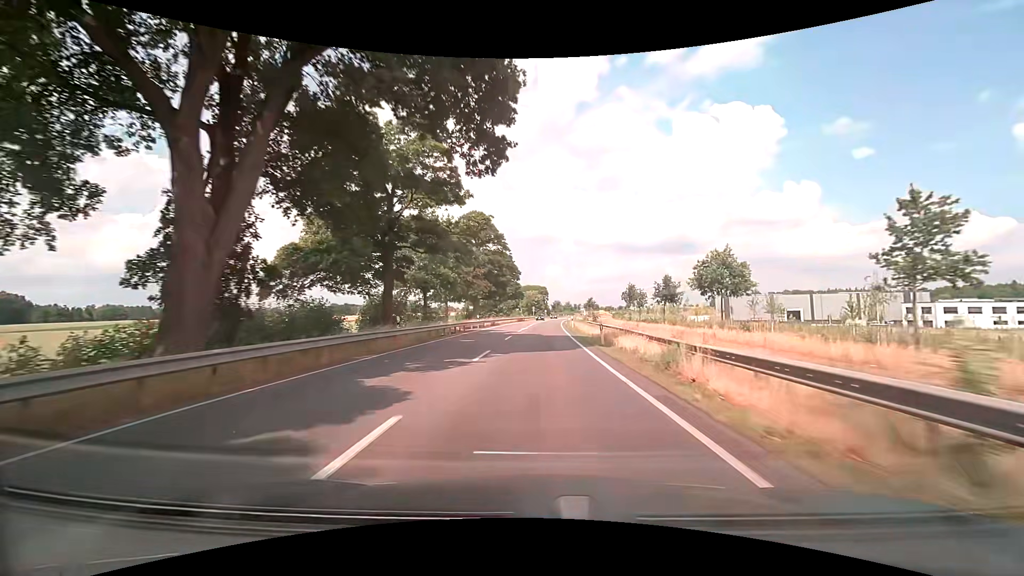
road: primary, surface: asphalt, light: Day
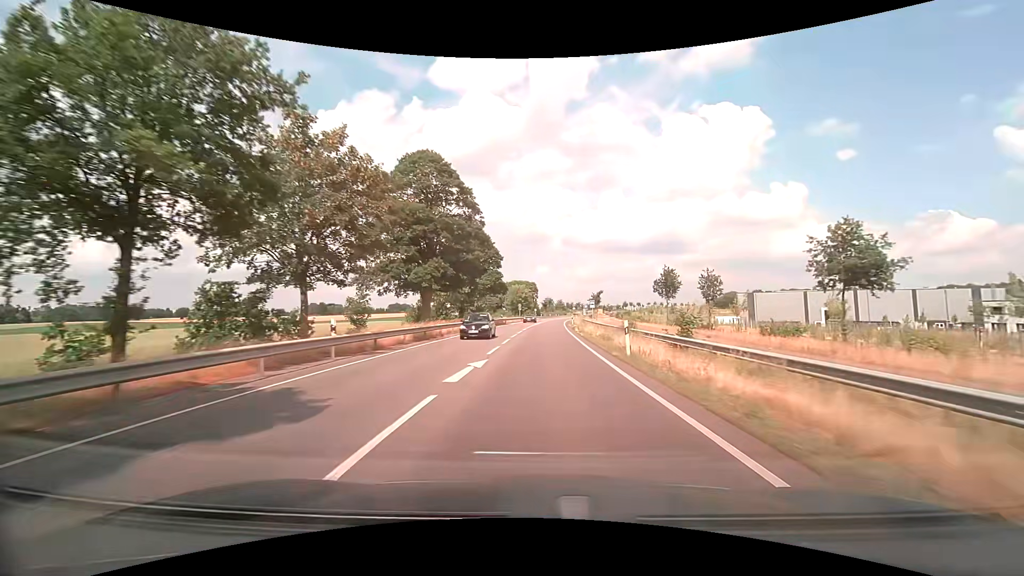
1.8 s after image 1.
(+0.4, +34.0) m; +1°
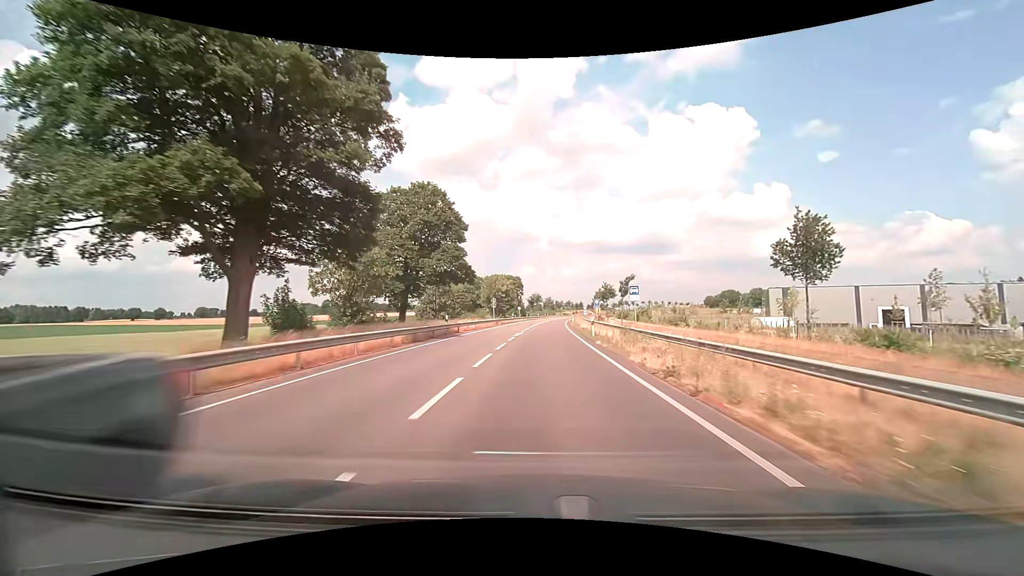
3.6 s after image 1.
(+0.4, +34.5) m; +1°
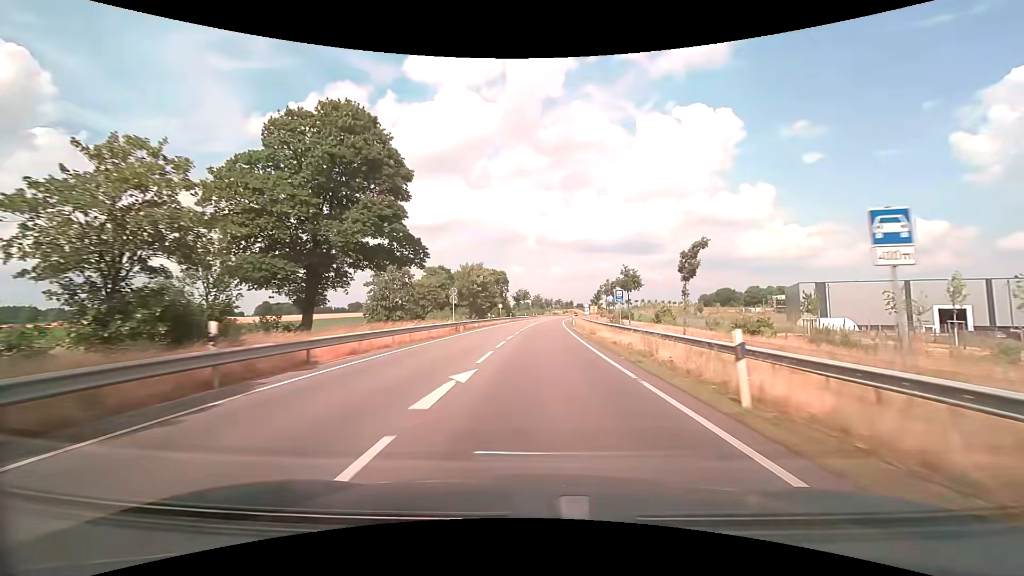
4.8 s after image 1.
(+0.3, +23.2) m; +1°
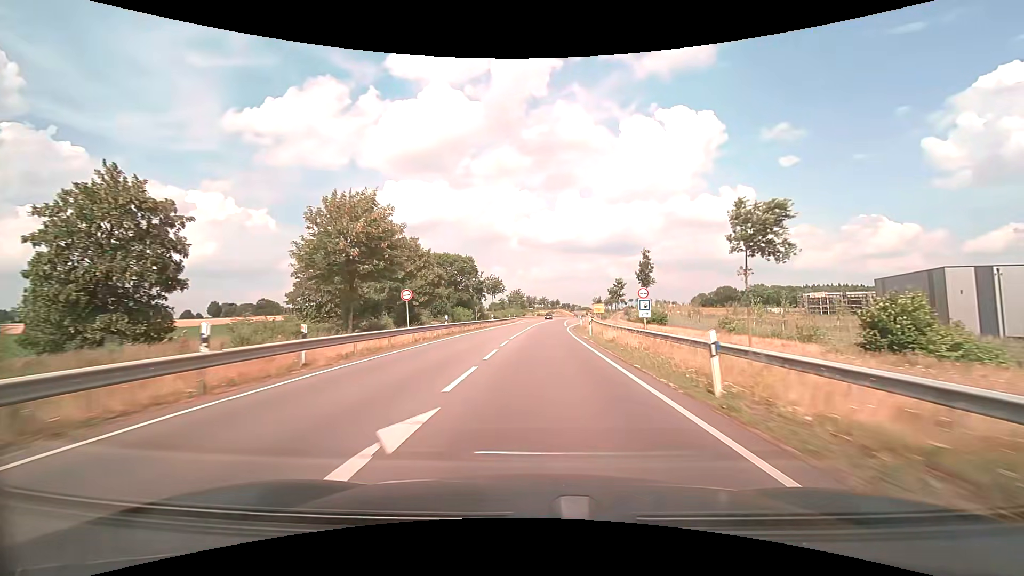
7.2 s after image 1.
(+1.2, +47.0) m; +2°
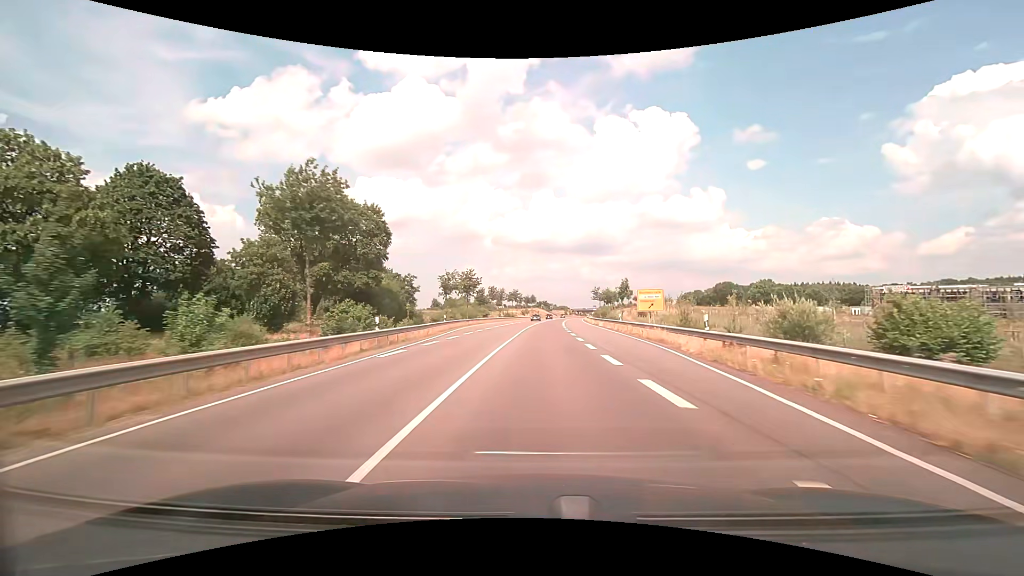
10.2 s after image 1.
(+1.6, +60.2) m; +3°
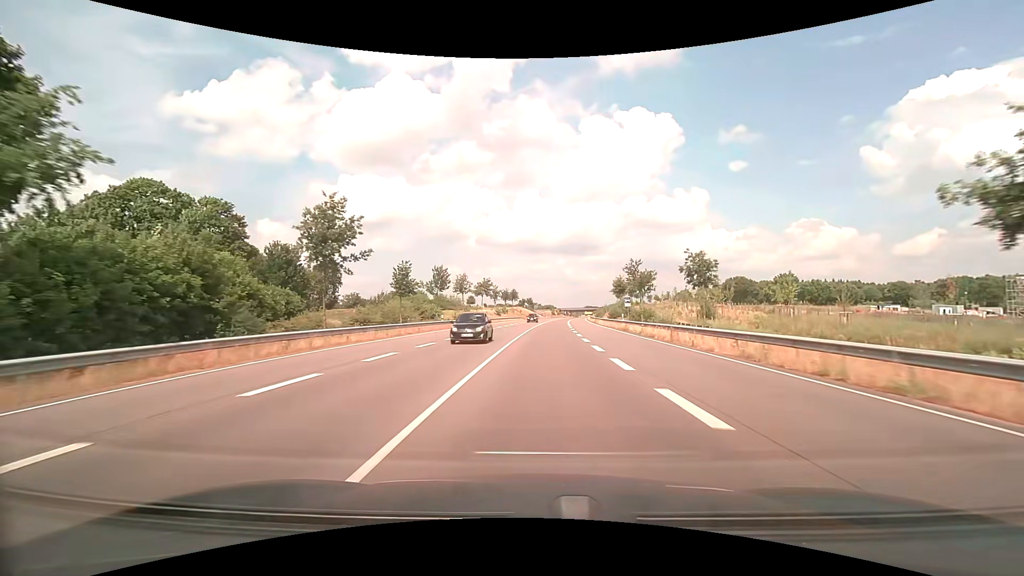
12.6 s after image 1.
(+0.9, +49.9) m; +2°
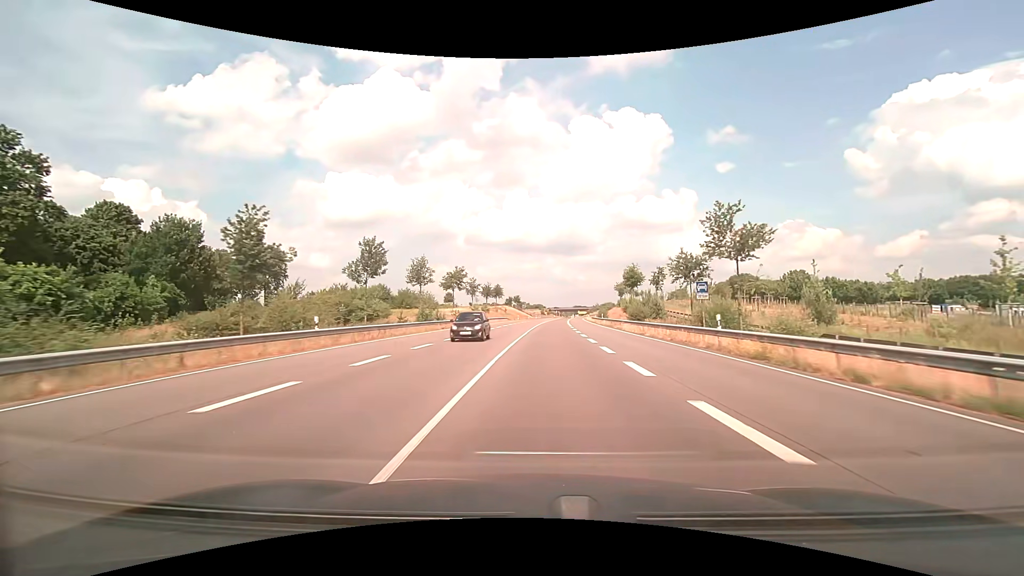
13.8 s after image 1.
(+0.3, +25.6) m; +1°
(0, +10) (0, +20) (0, +30) (+1, +40) (+1, +50) (+2, +60) (+3, +70) (+3, +80) (+4, +90) (+5, +100) m
